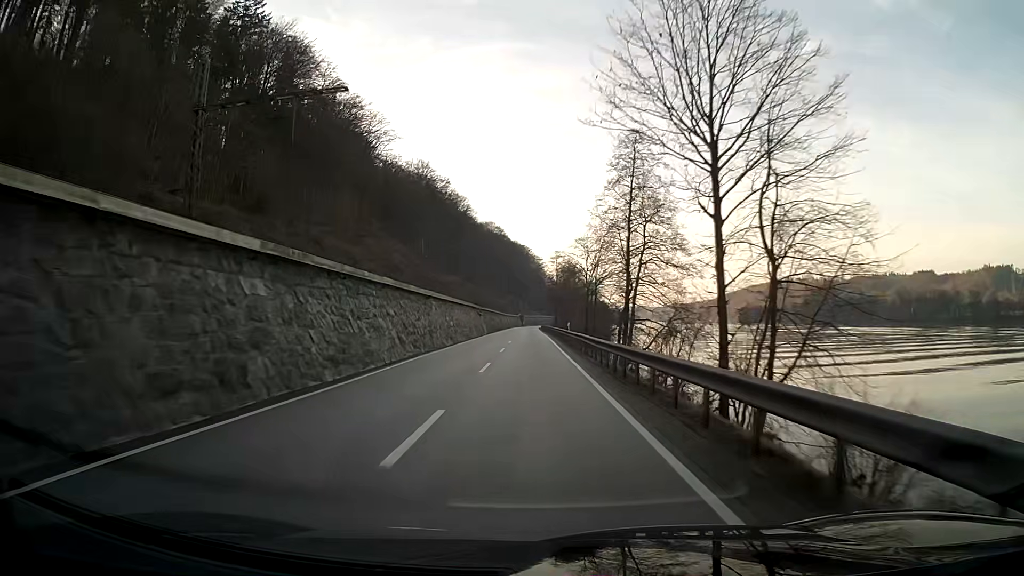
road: primary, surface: asphalt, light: Day
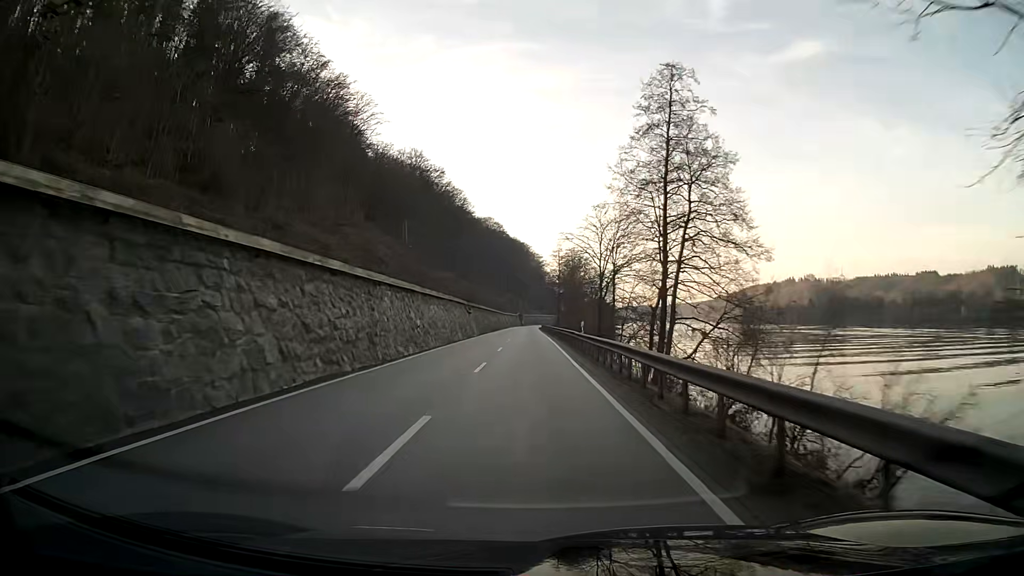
(0.0, +12.9) m; 0°
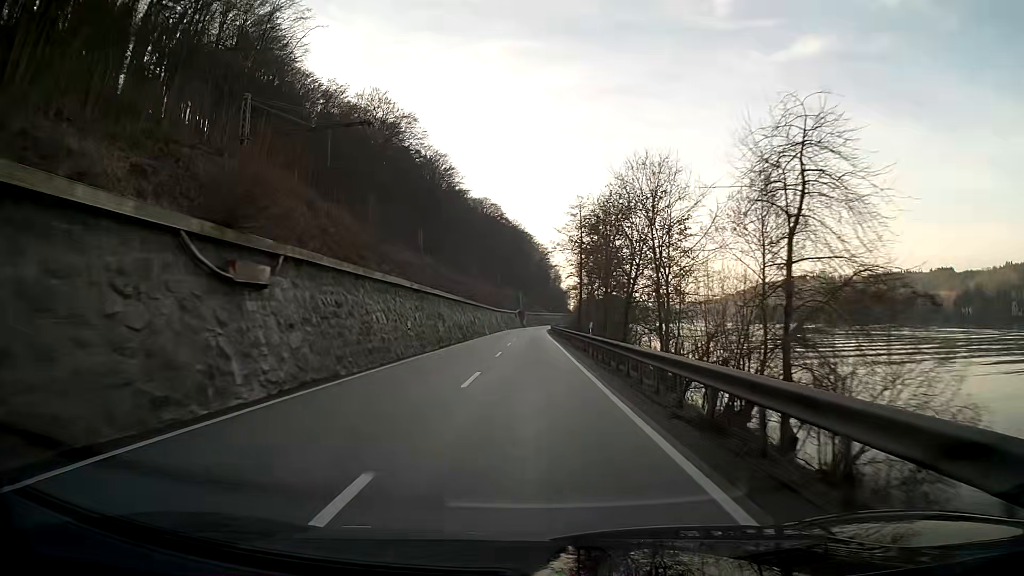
(-0.2, +51.5) m; 0°
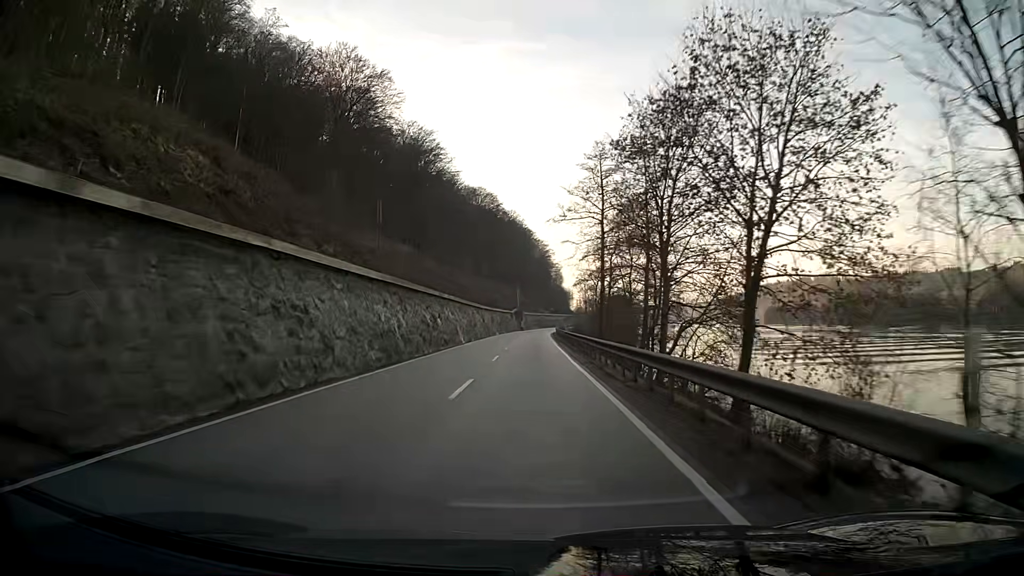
(0.0, +25.8) m; 0°
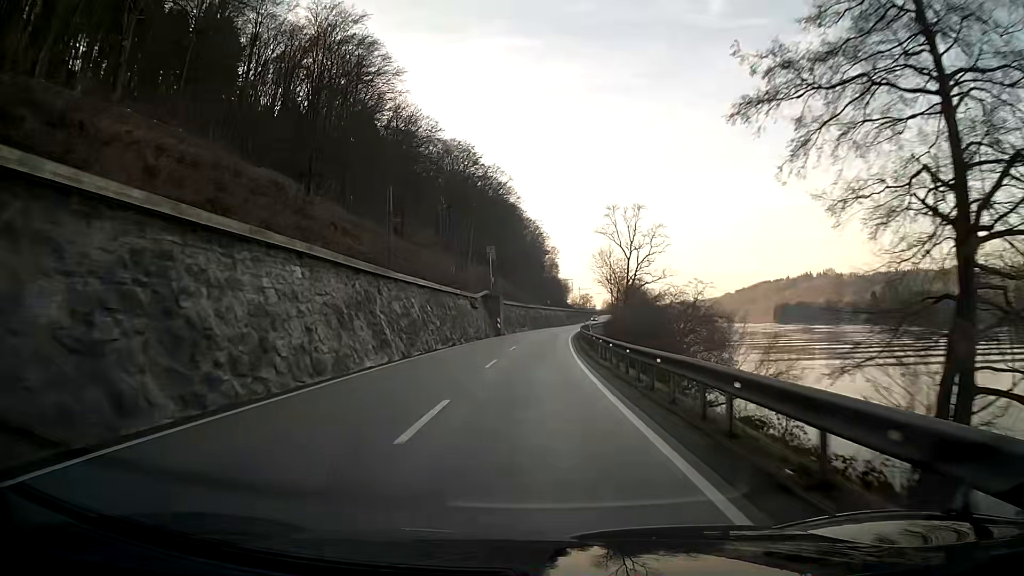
(+0.1, +64.5) m; +1°
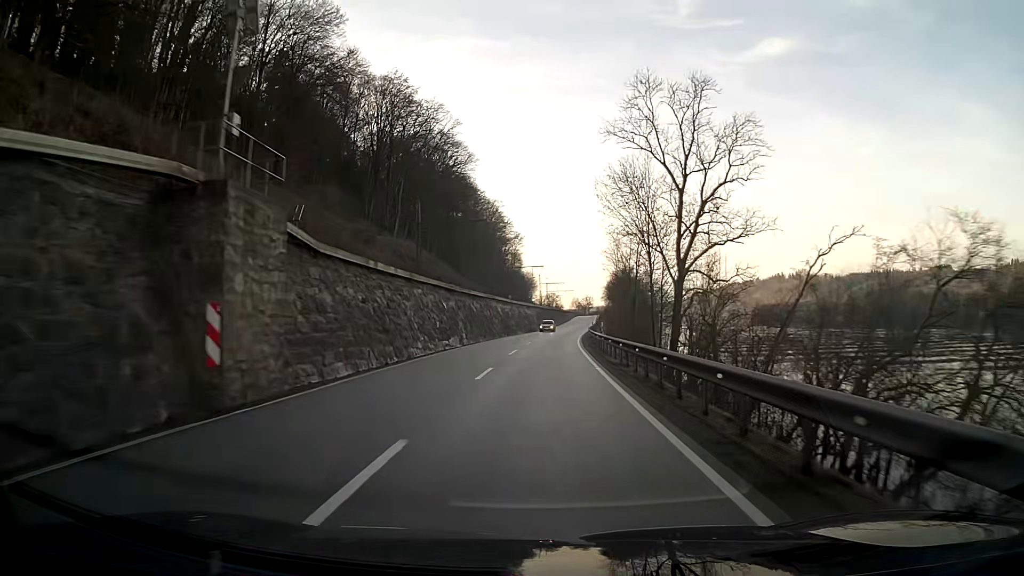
(+1.6, +51.6) m; +4°
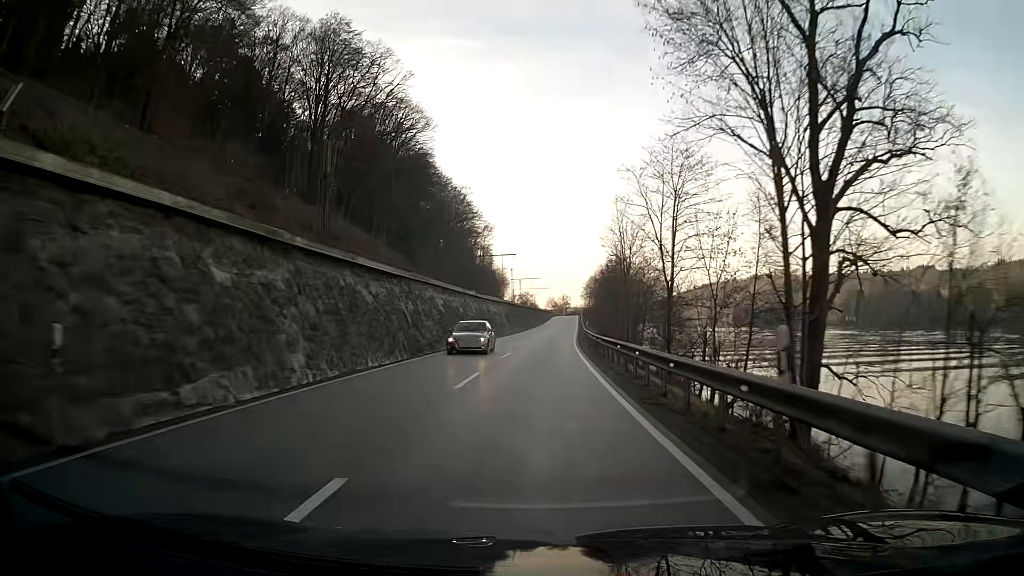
(+0.5, +25.8) m; +2°
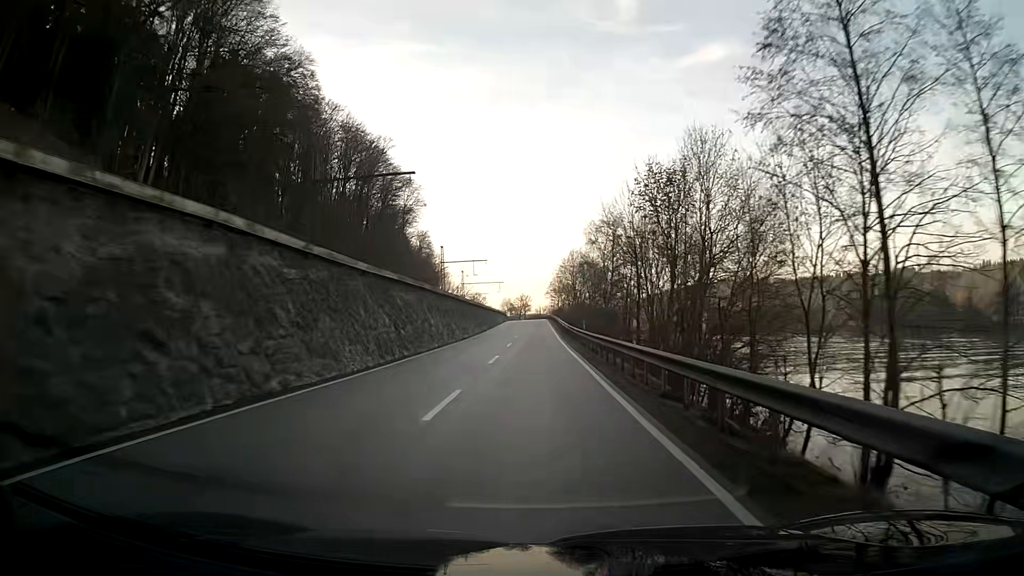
(+2.5, +64.4) m; +3°
